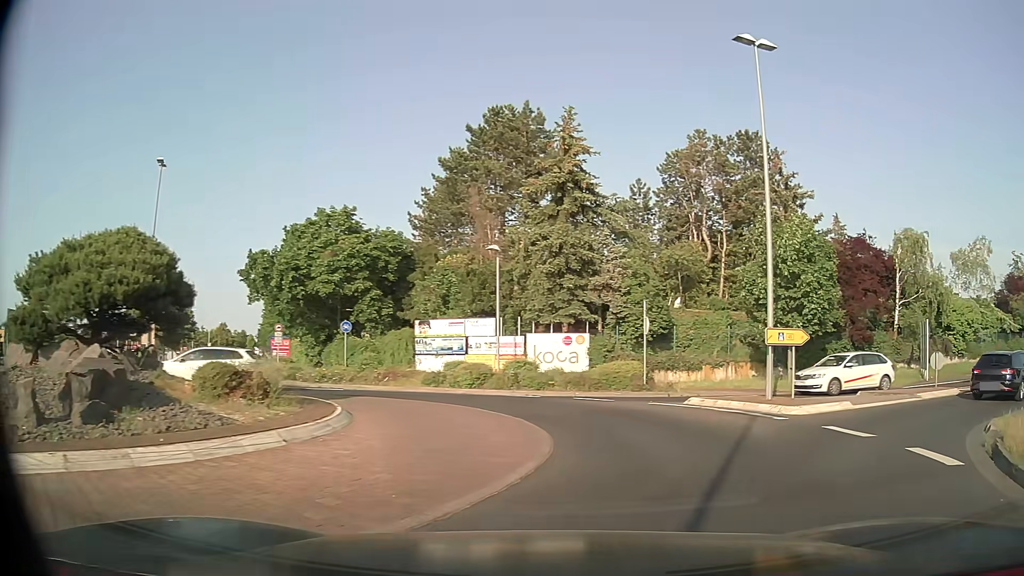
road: tertiary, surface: asphalt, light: Day
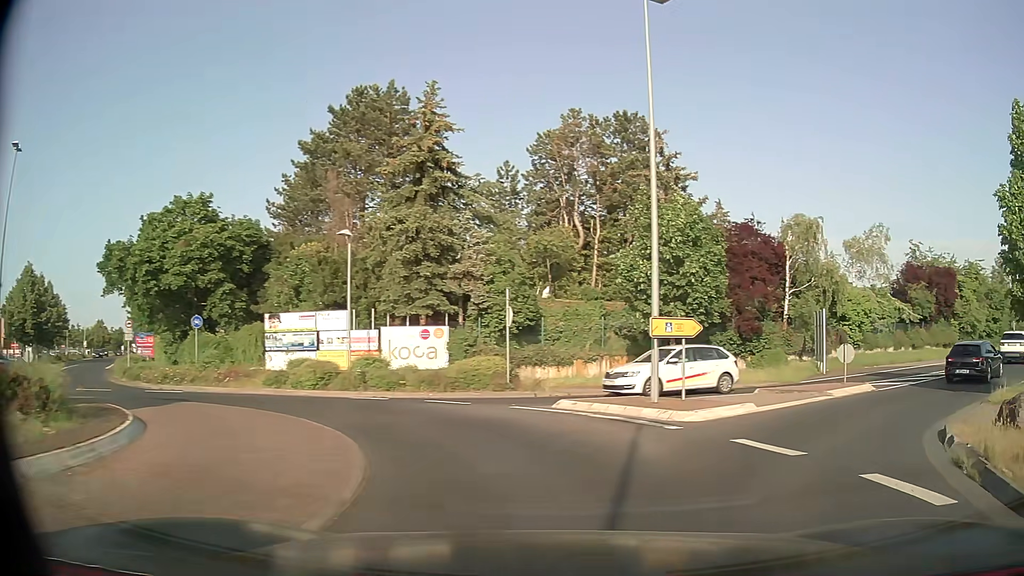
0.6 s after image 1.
(+0.3, +2.7) m; +10°
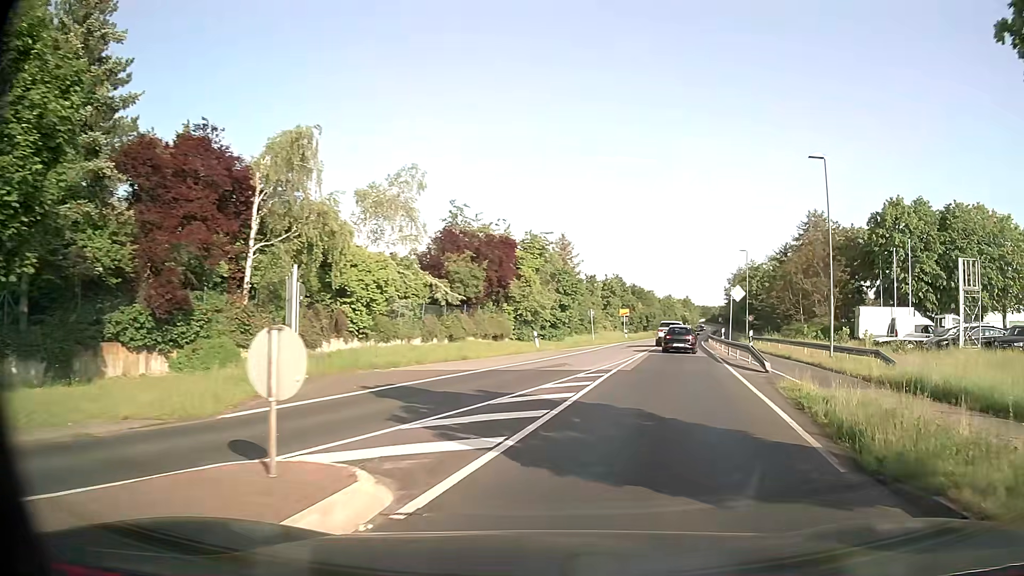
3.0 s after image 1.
(+6.5, +14.2) m; +42°
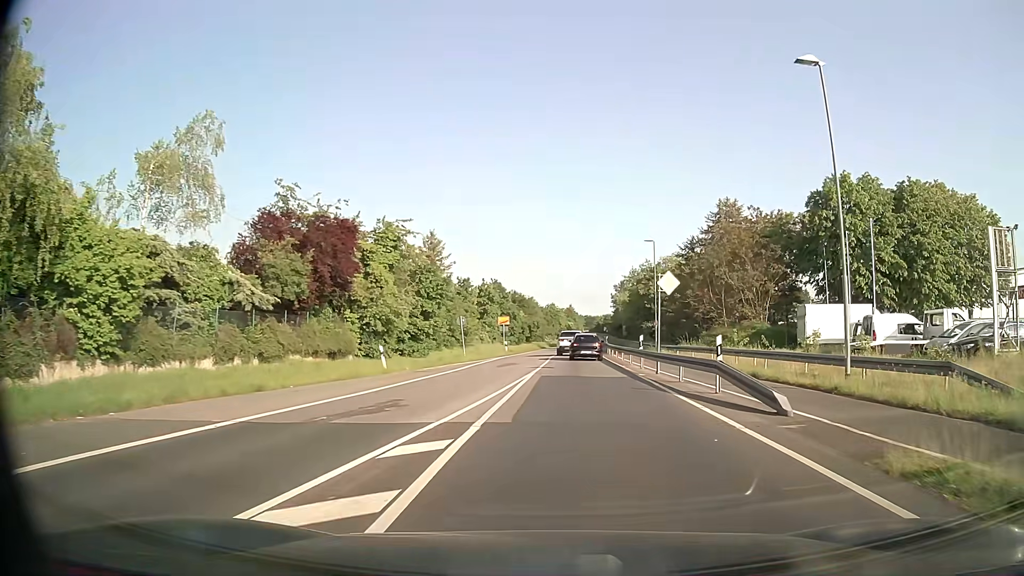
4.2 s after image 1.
(+1.2, +11.3) m; +10°
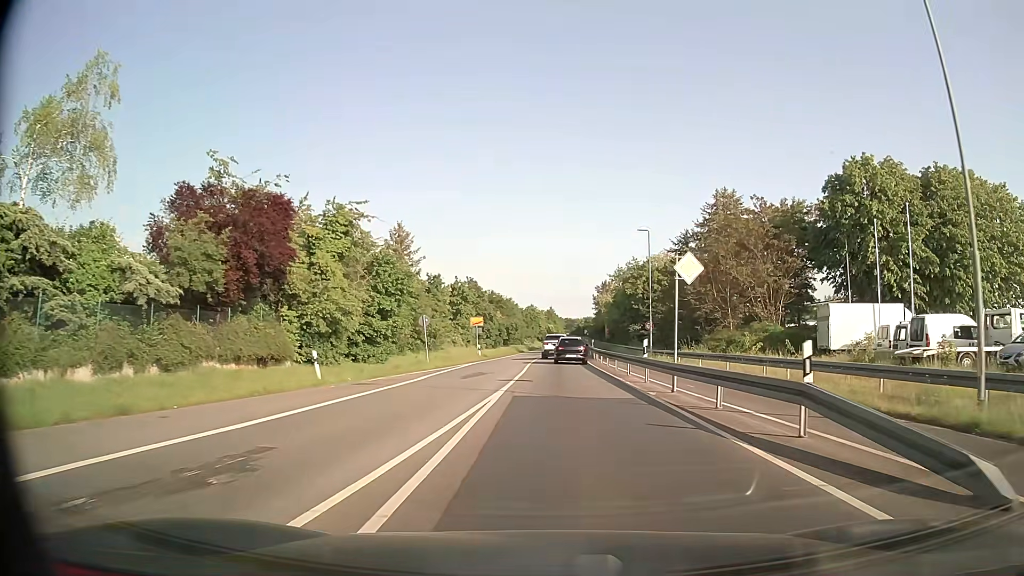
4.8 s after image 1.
(+0.1, +6.5) m; +1°
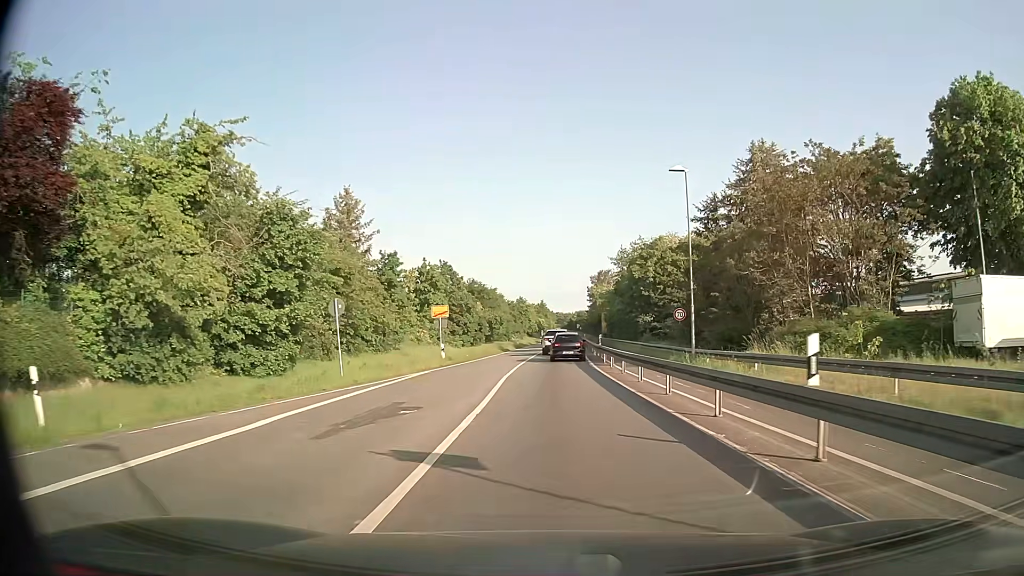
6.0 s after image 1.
(+0.3, +14.4) m; +2°
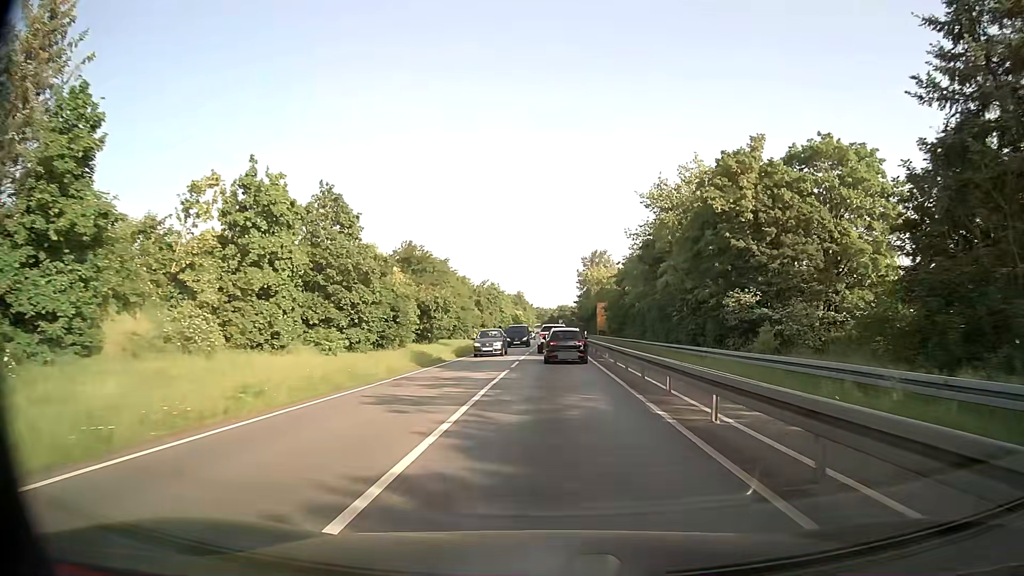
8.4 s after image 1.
(+0.1, +33.7) m; +1°
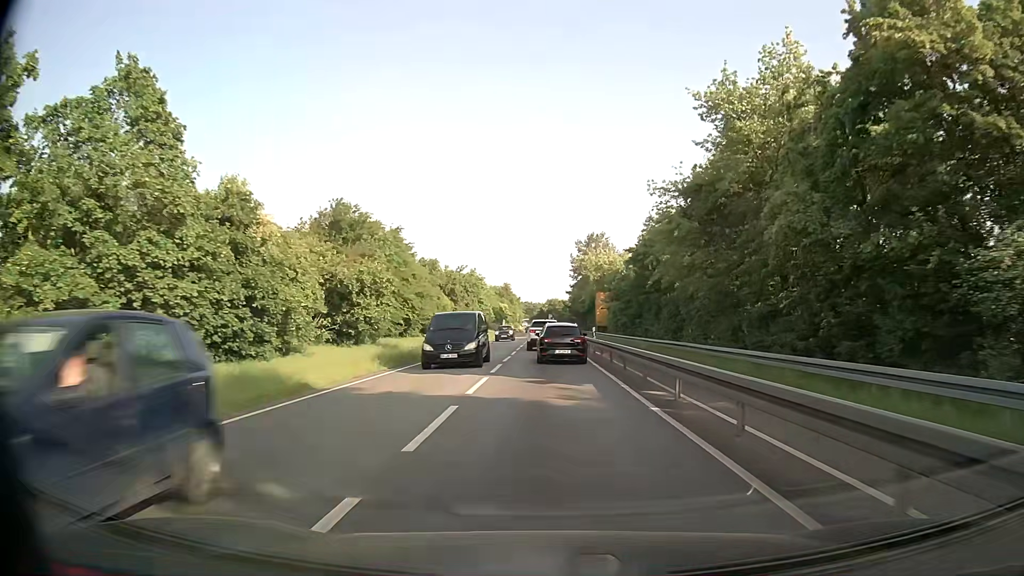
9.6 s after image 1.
(+0.2, +17.6) m; +1°
(0, +10) (0, +20) (0, +30) (0, +40) (0, +50) (0, +60) (0, +70) (0, +80) (0, +90) (0, +100) m
